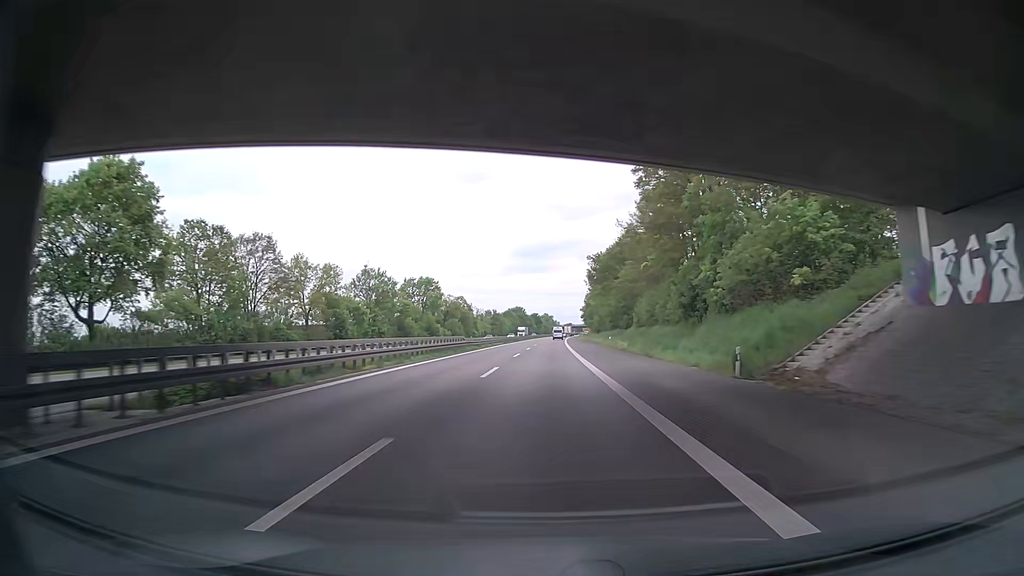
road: trunk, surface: asphalt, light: Day
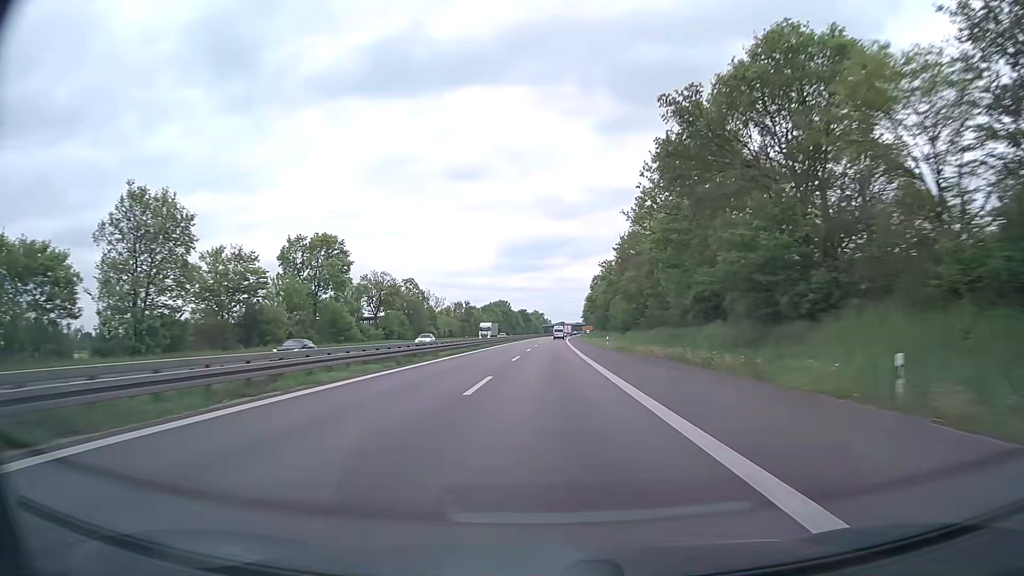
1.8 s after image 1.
(+0.3, +60.2) m; +1°
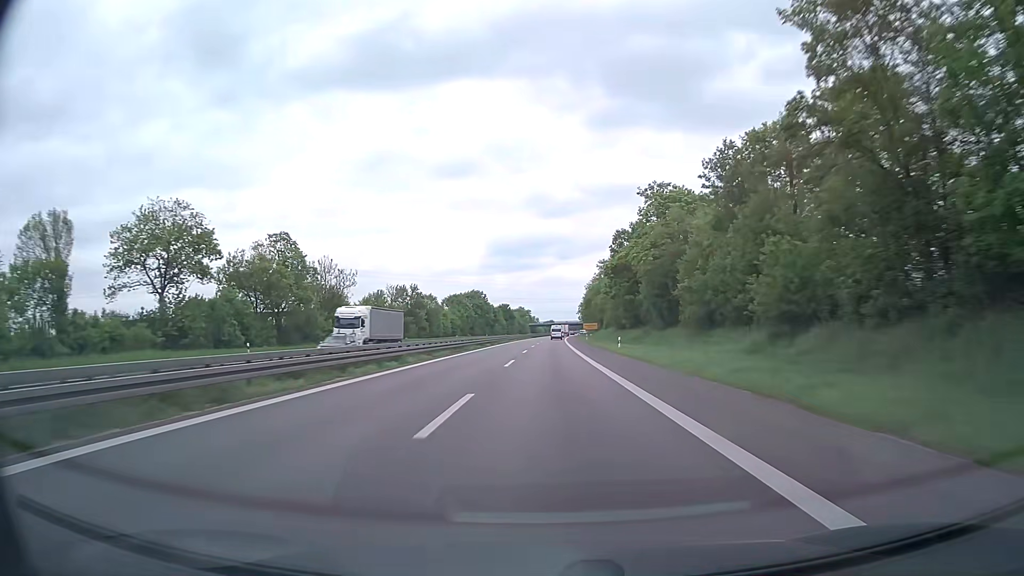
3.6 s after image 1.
(+0.5, +60.2) m; +1°
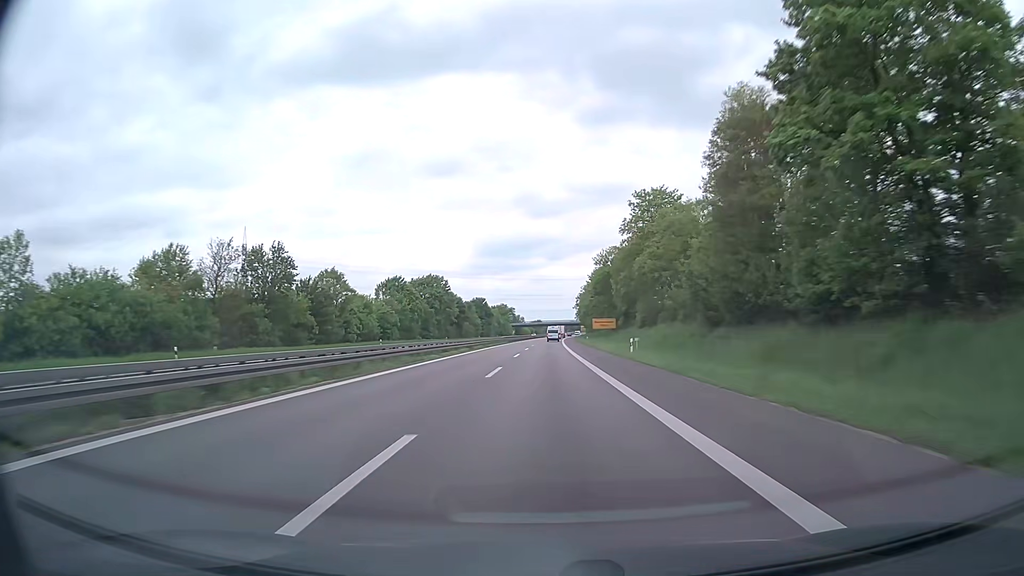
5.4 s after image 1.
(+0.5, +60.0) m; +1°
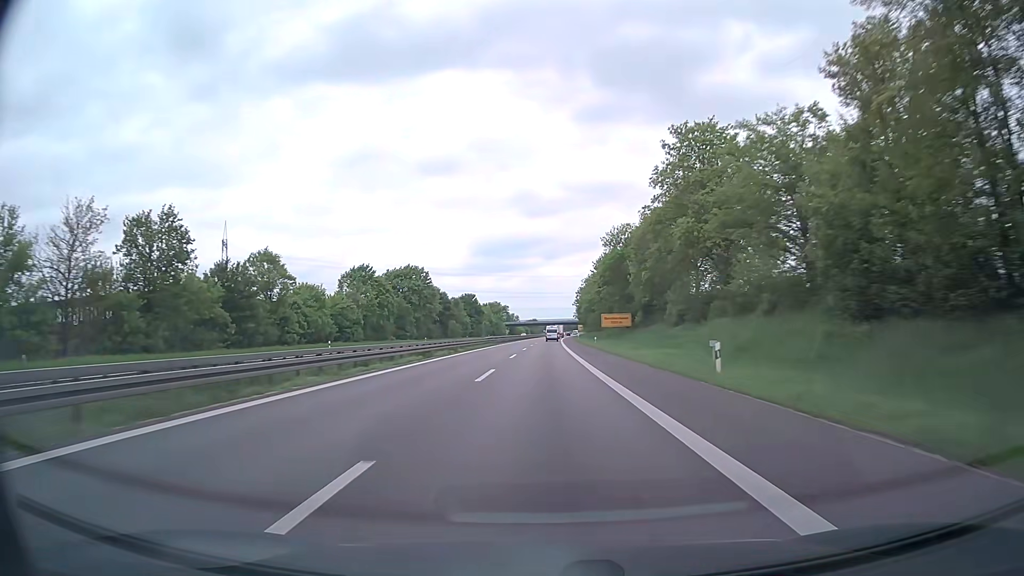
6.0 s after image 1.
(+0.1, +20.0) m; +1°
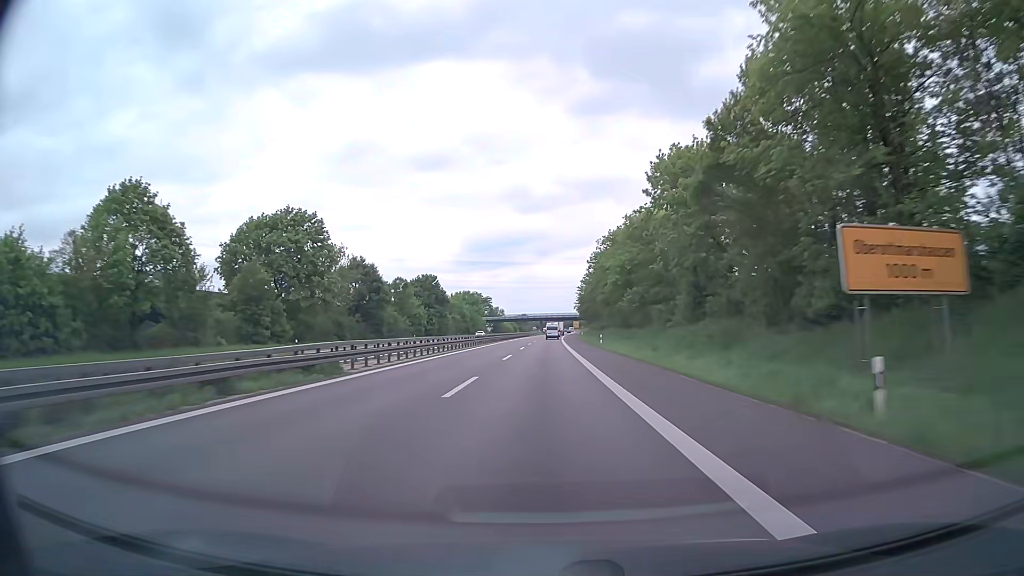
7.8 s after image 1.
(+0.4, +59.4) m; +1°
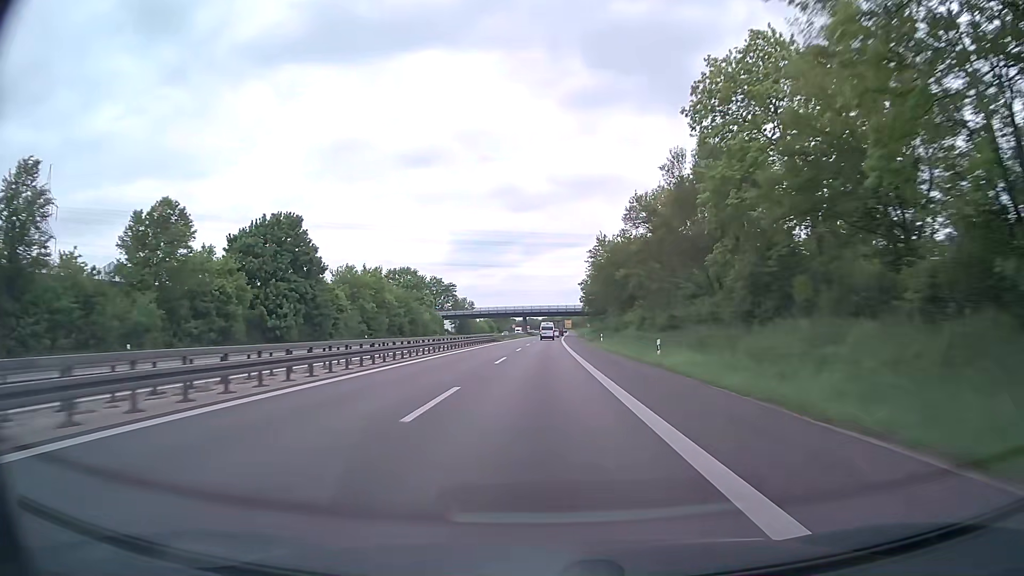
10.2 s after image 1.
(+0.5, +75.7) m; +1°
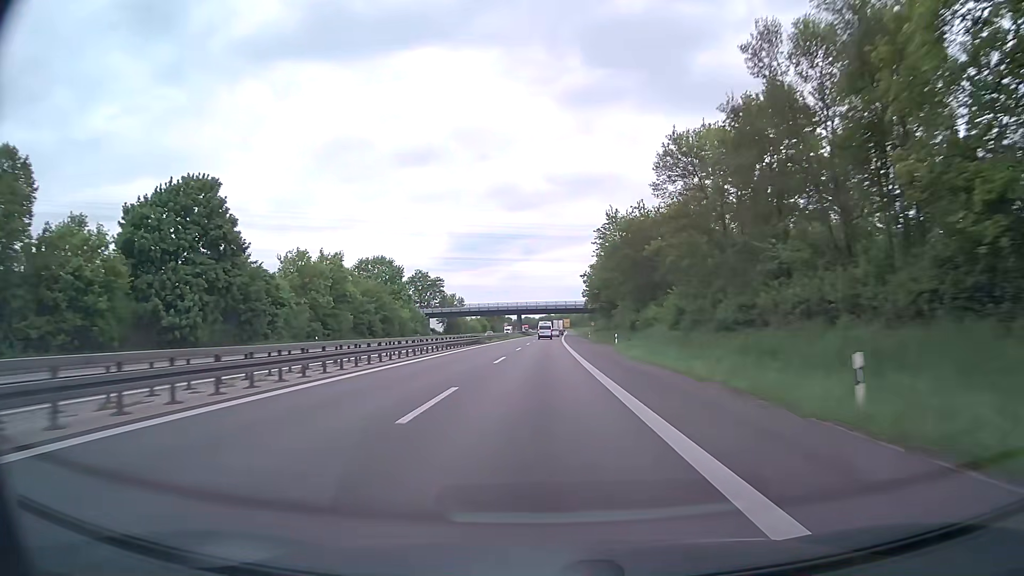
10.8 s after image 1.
(0.0, +18.3) m; 0°
(0, +10) (0, +20) (0, +30) (0, +40) (0, +50) (0, +60) (+1, +70) (+1, +80) (+1, +90) (+1, +100) m
